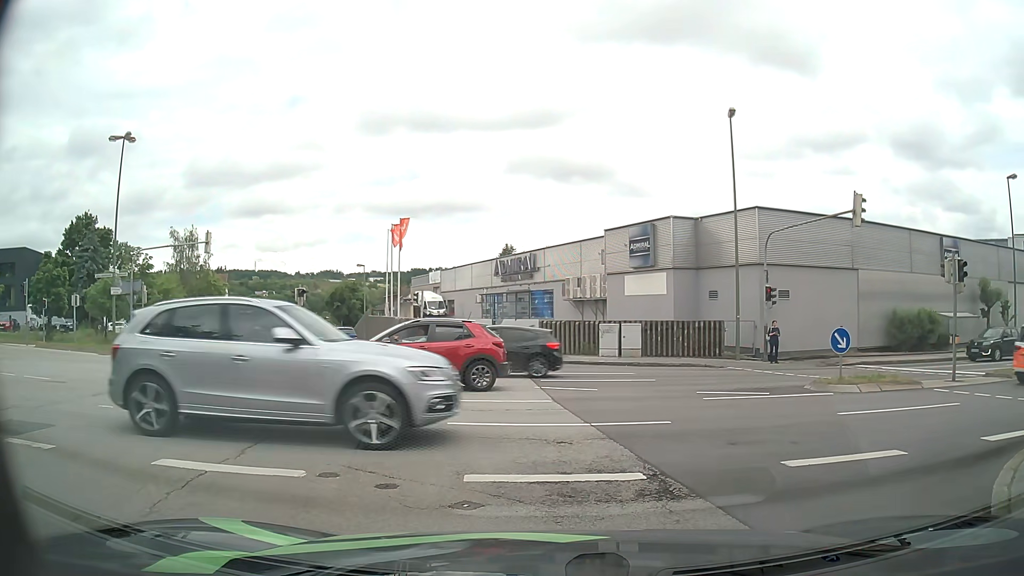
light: Day
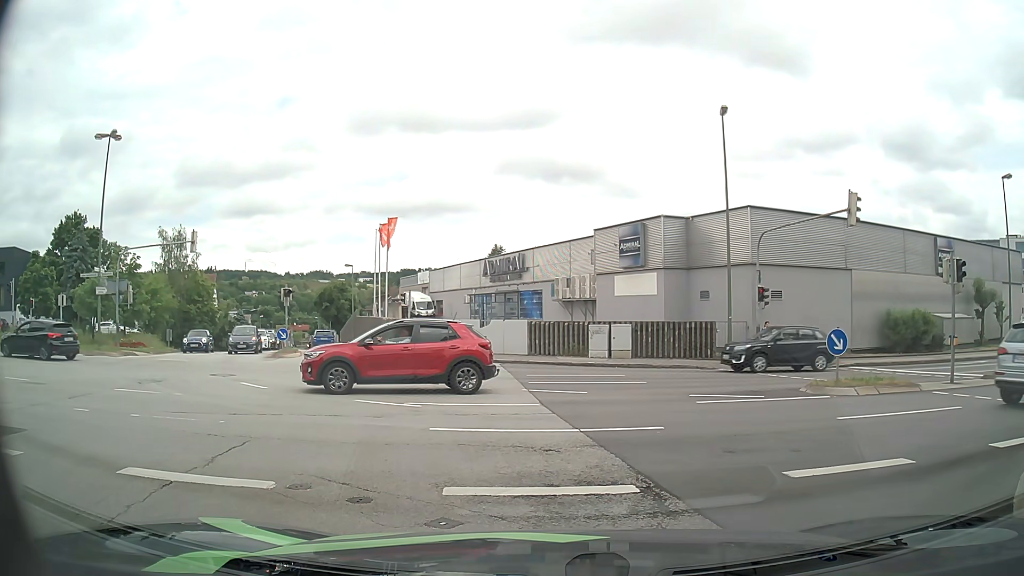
(0.0, +0.5) m; 0°
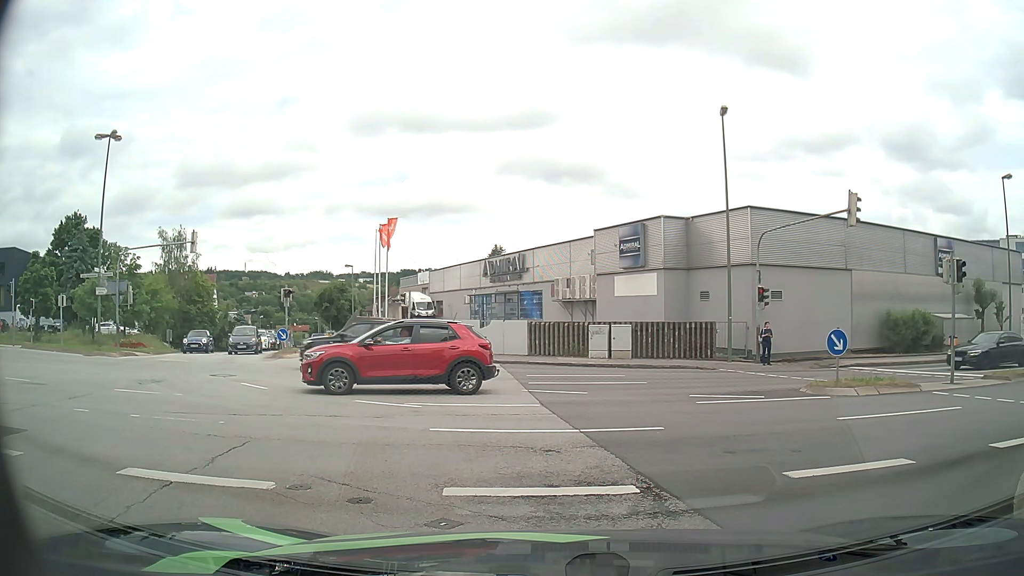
(0.0, 0.0) m; 0°
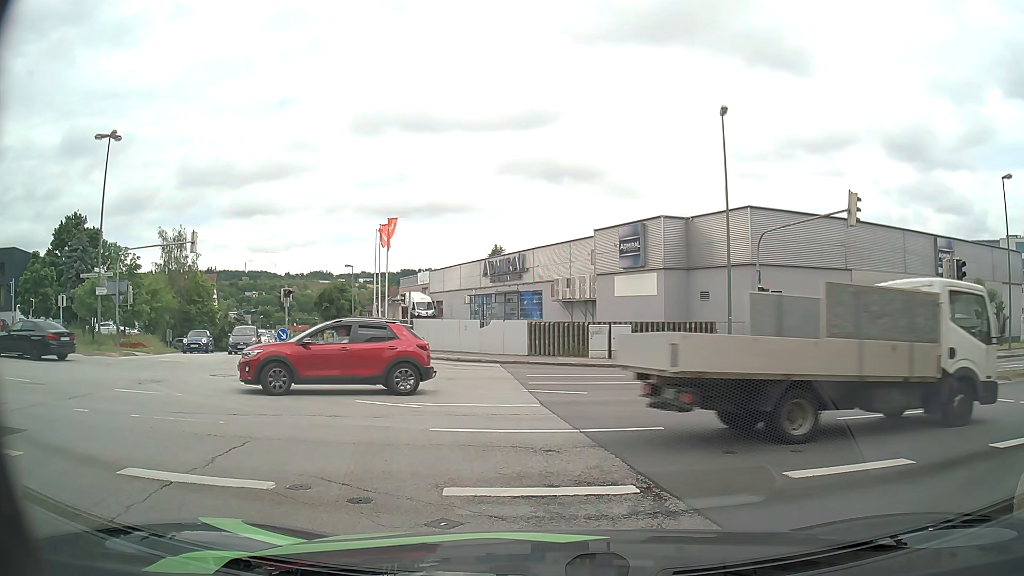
(0.0, 0.0) m; 0°
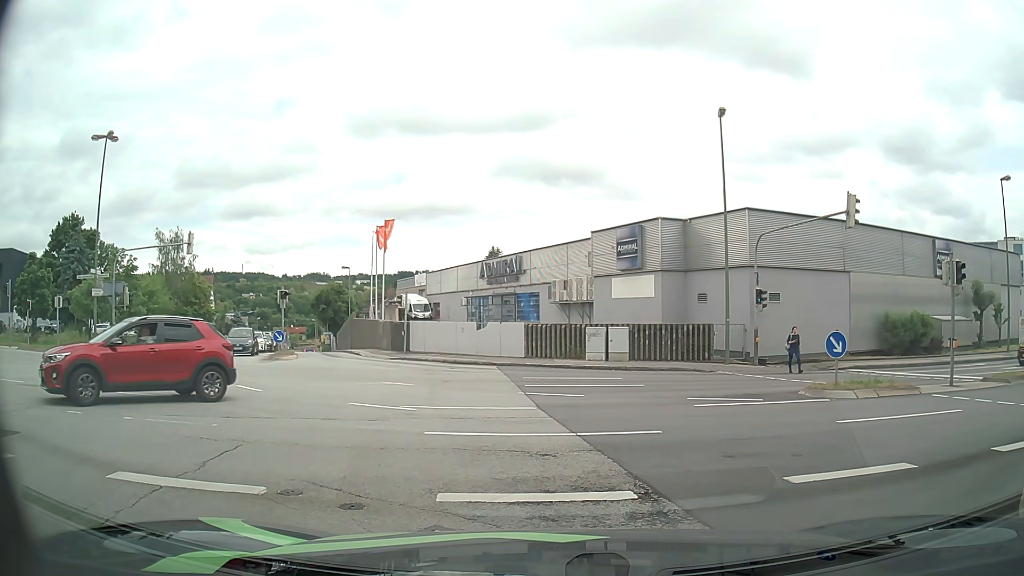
(0.0, +0.1) m; 0°
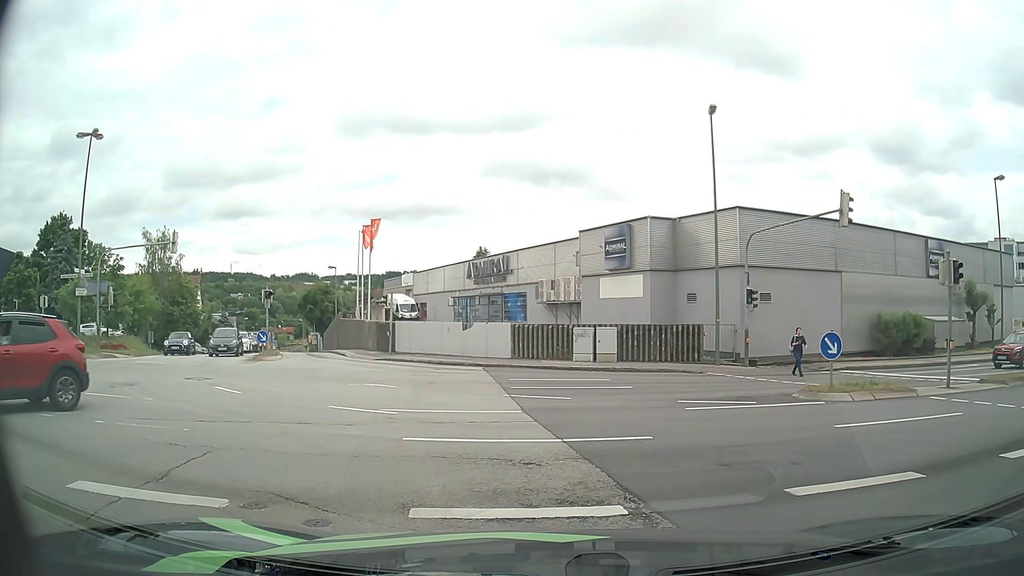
(0.0, +0.5) m; 0°
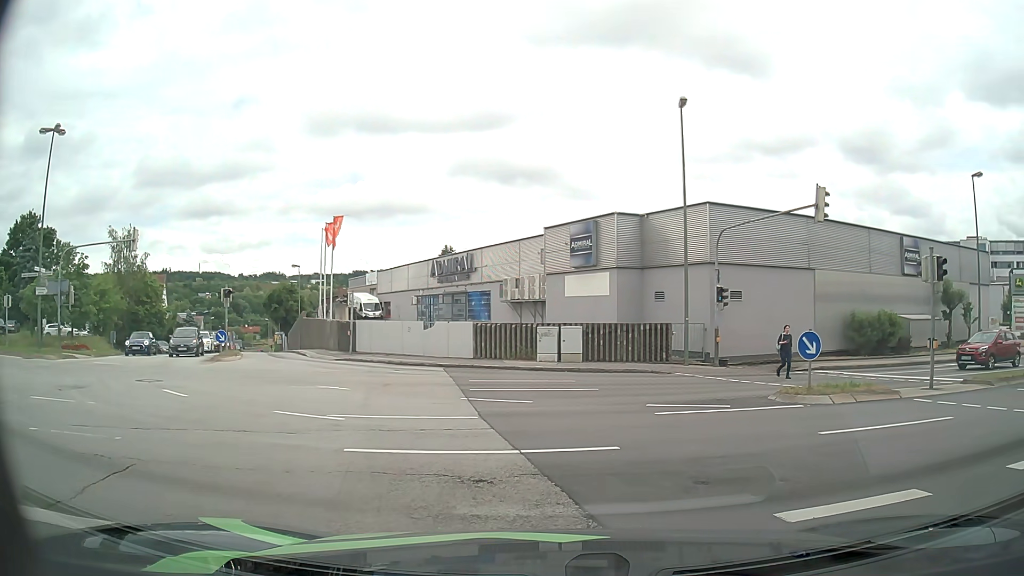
(0.0, +0.9) m; +2°
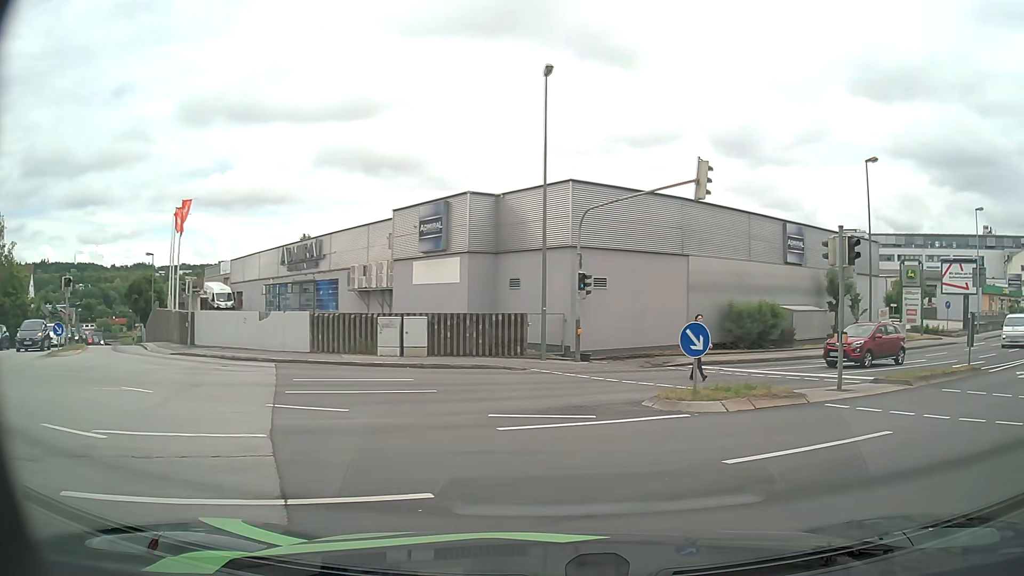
(+0.3, +2.7) m; +12°
(+5, +8) (+13, +14) (+21, +20) (+29, +25) (+38, +31) (+46, +36) (+55, +41) (+64, +44) (+74, +44) (+84, +44) m
